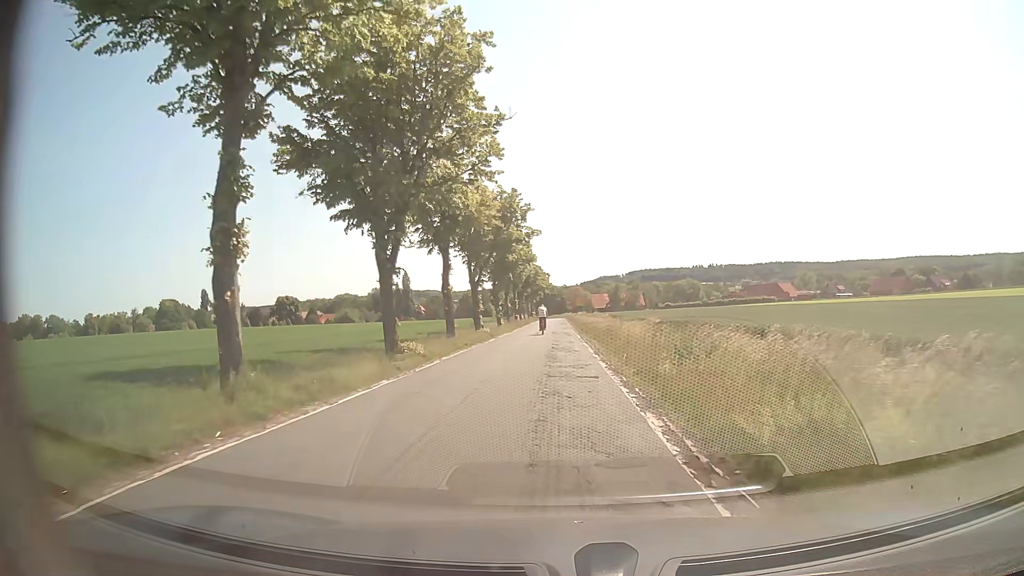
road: secondary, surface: asphalt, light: Day
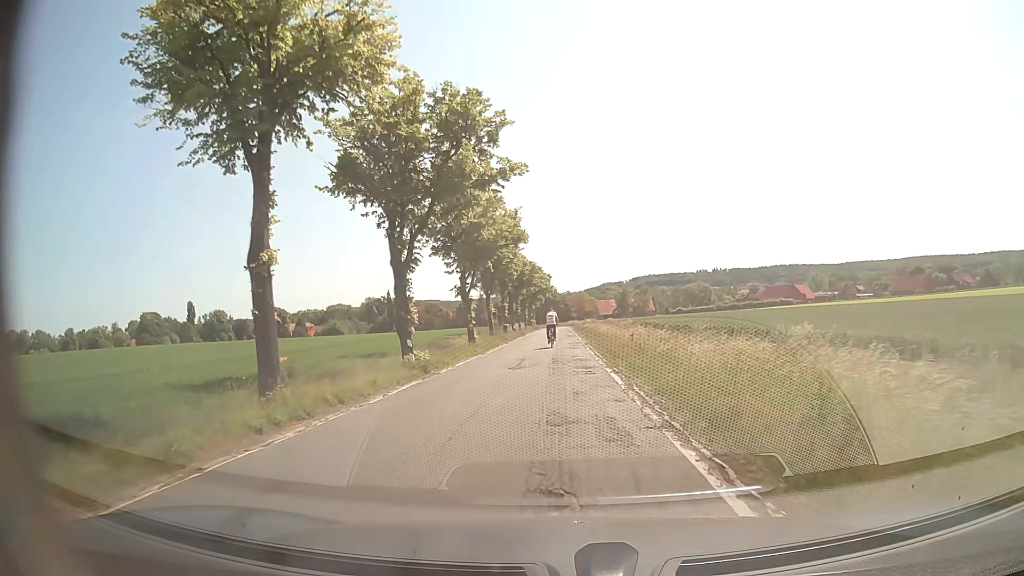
(+0.1, +23.2) m; -1°
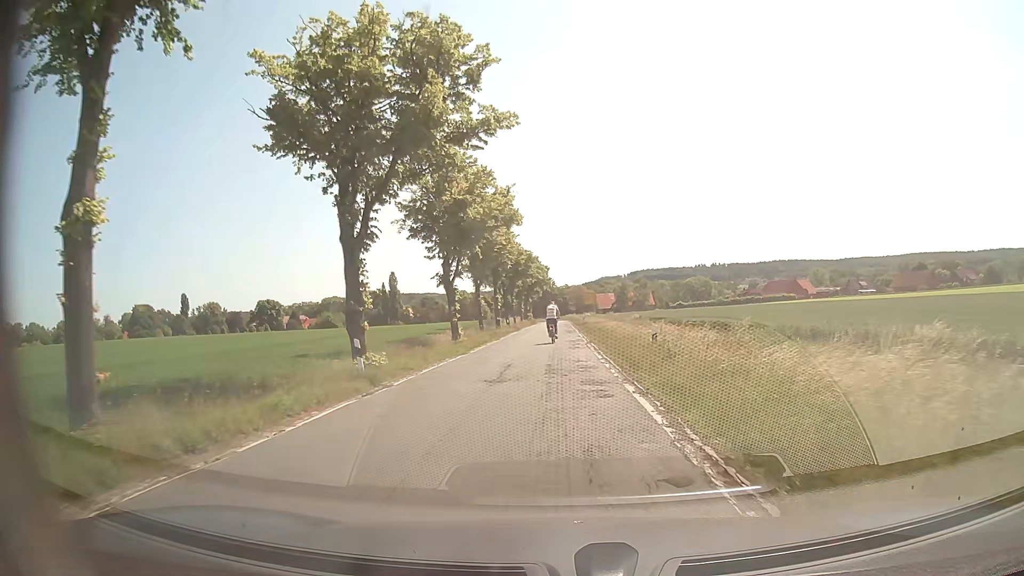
(+0.1, +5.8) m; +1°
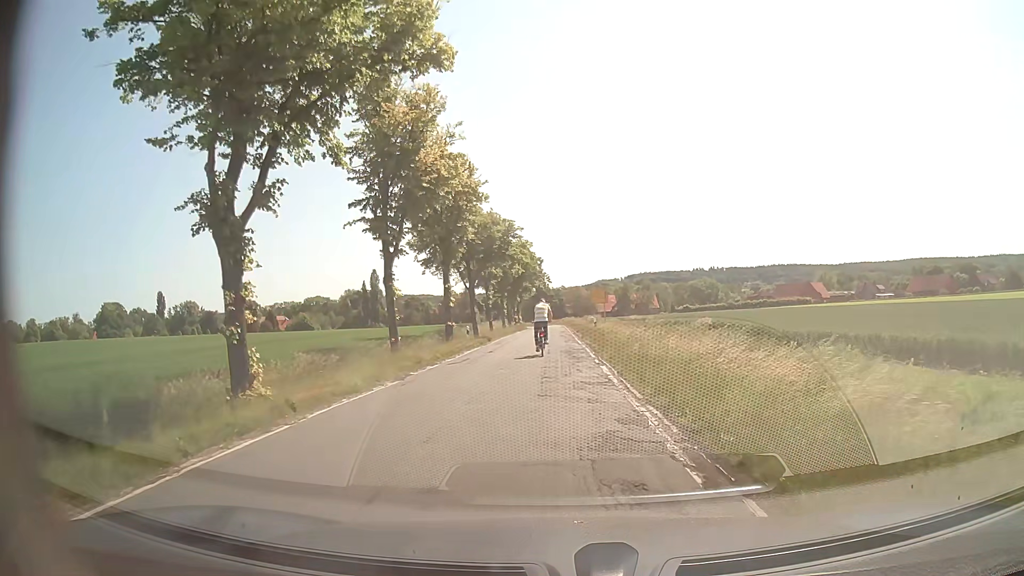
(+0.1, +25.2) m; 0°
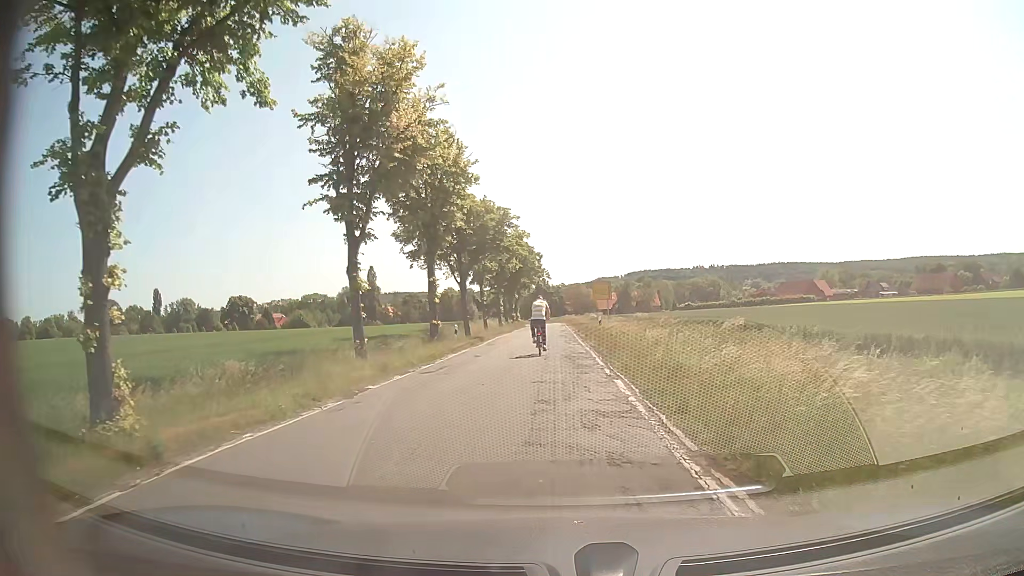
(+0.1, +4.3) m; 0°
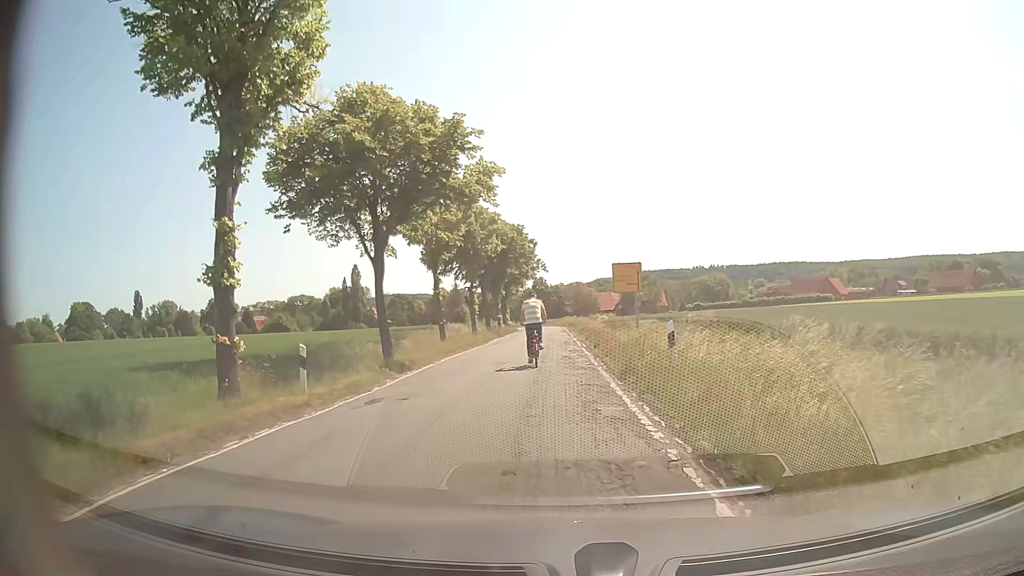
(+0.1, +20.4) m; -1°
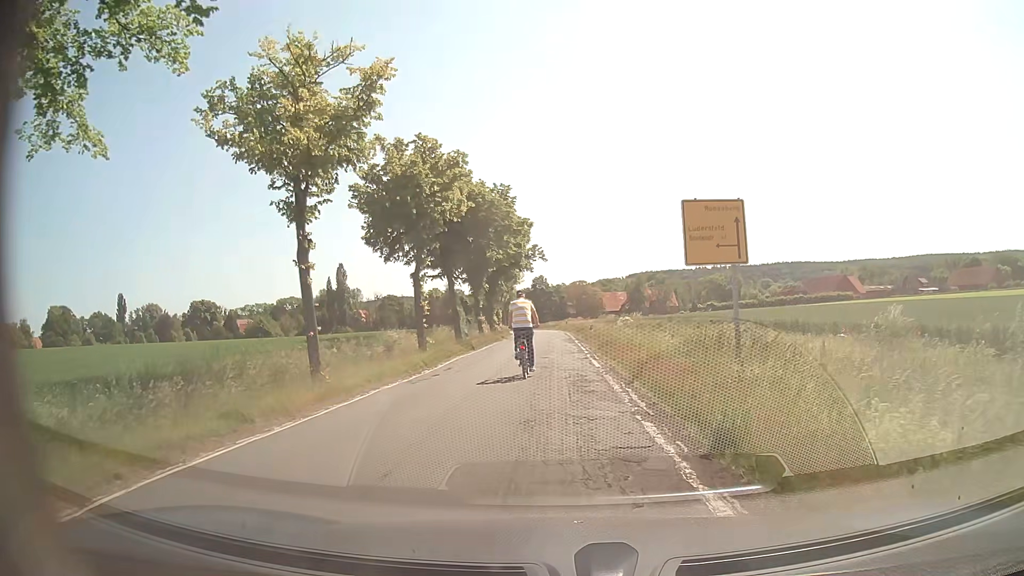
(+0.5, +19.1) m; +2°
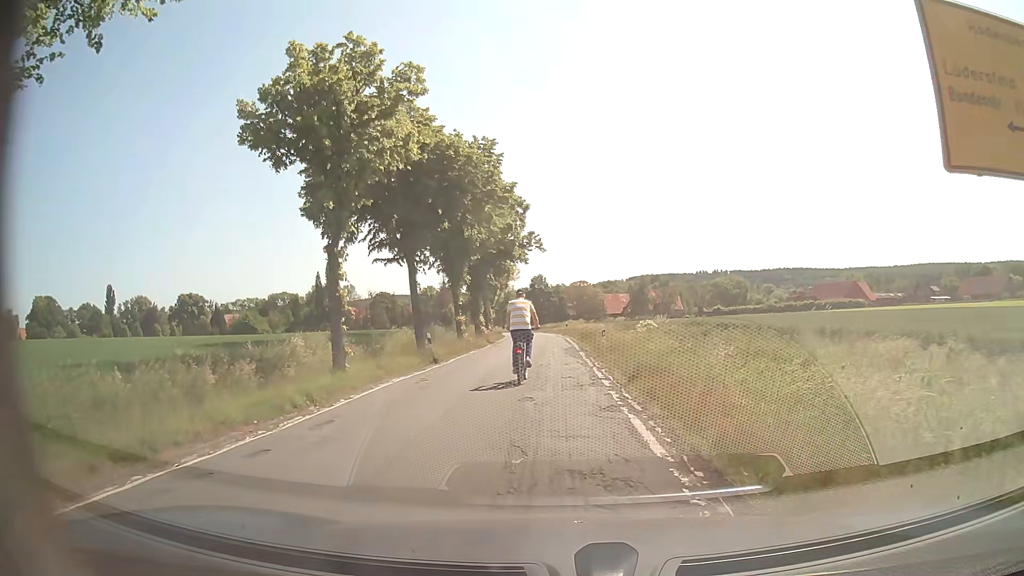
(-0.1, +11.0) m; 0°
(0, +10) (0, +20) (-1, +30) (-1, +40) (-1, +50) (-1, +60) (-2, +70) (-3, +80) (-5, +90) (-7, +99) m
